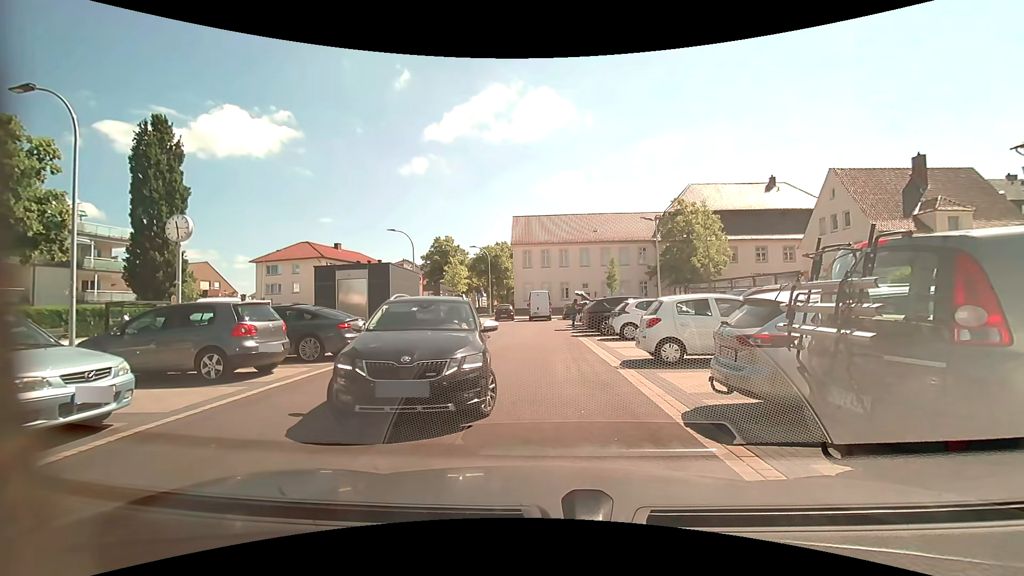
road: service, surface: asphalt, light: Day
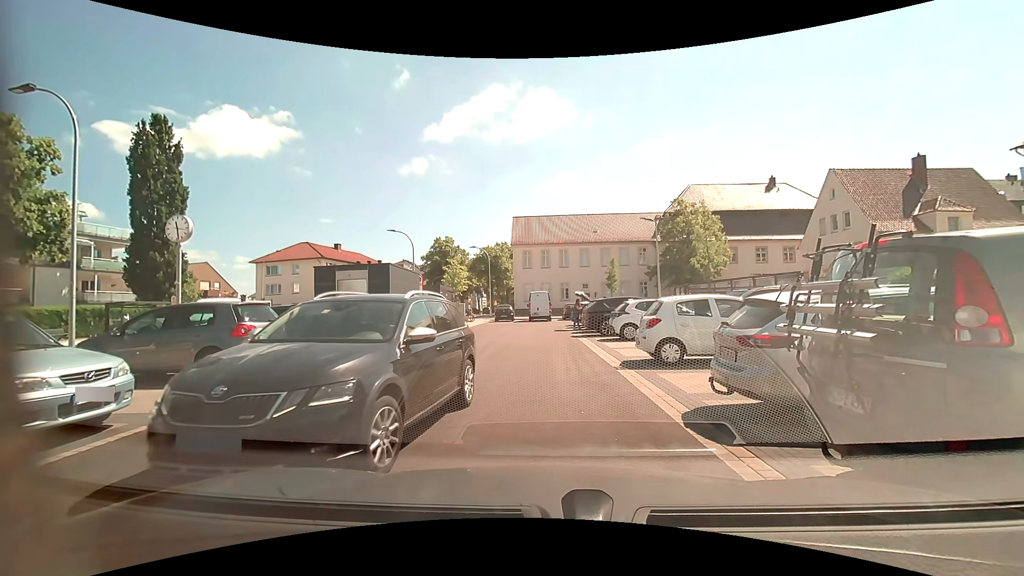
(0.0, 0.0) m; 0°
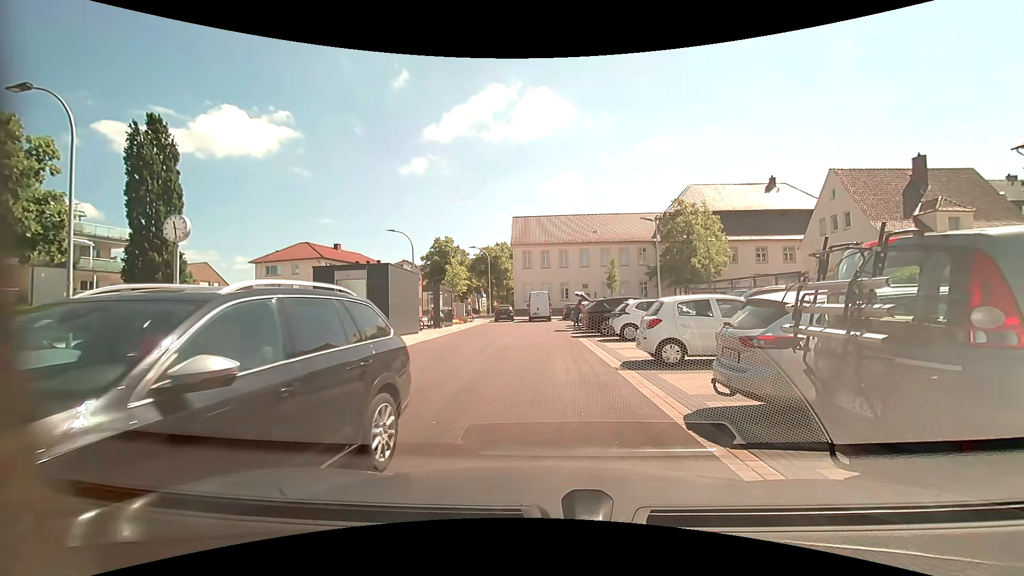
(0.0, +0.1) m; 0°
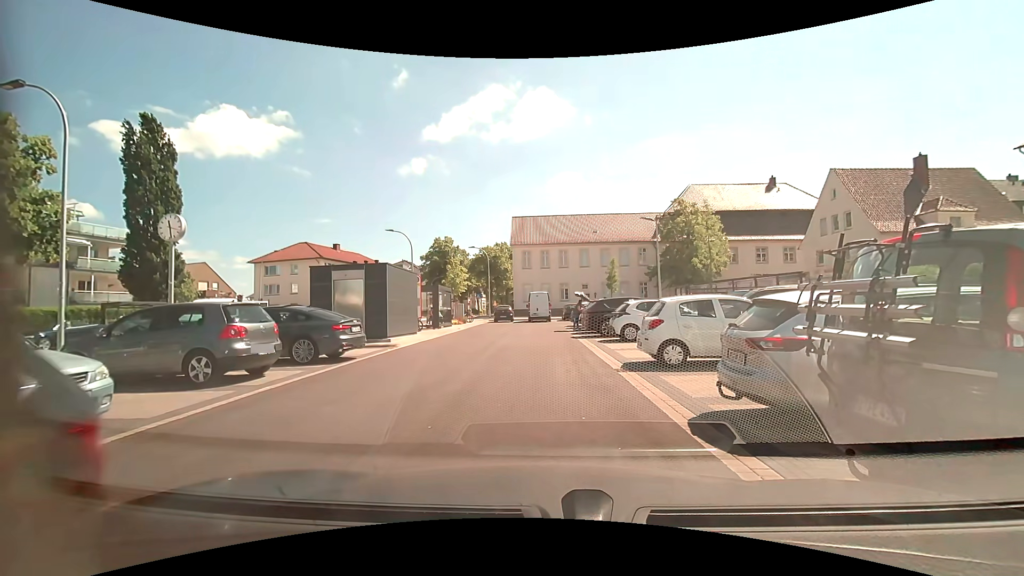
(0.0, +0.2) m; 0°
